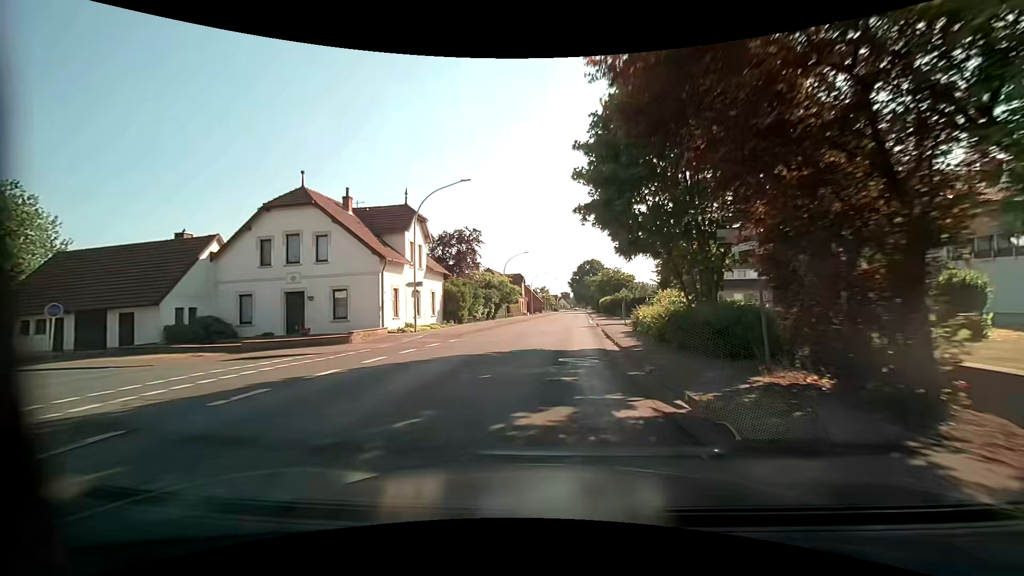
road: secondary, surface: asphalt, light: Day
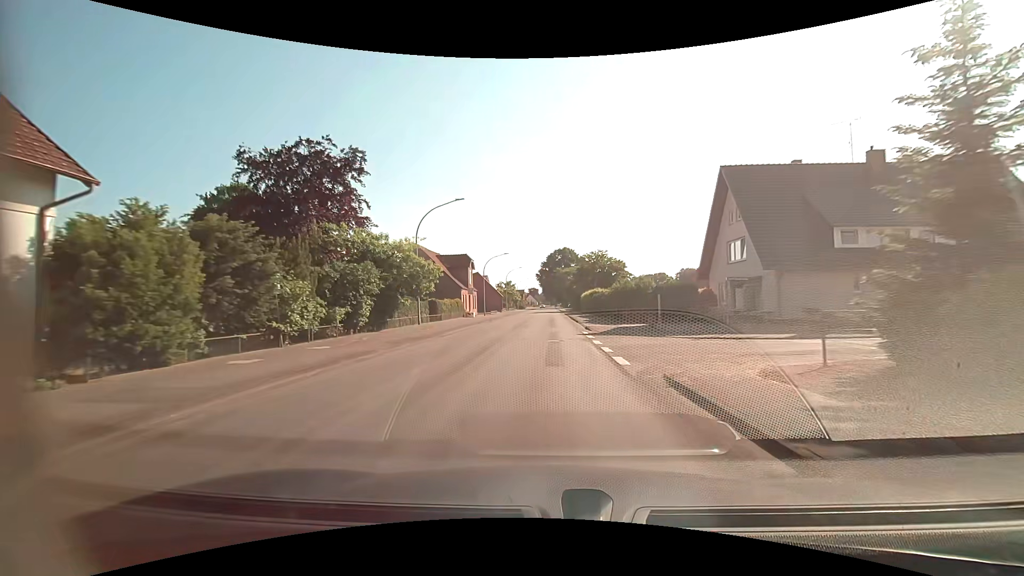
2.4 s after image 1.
(+1.3, +32.1) m; +4°
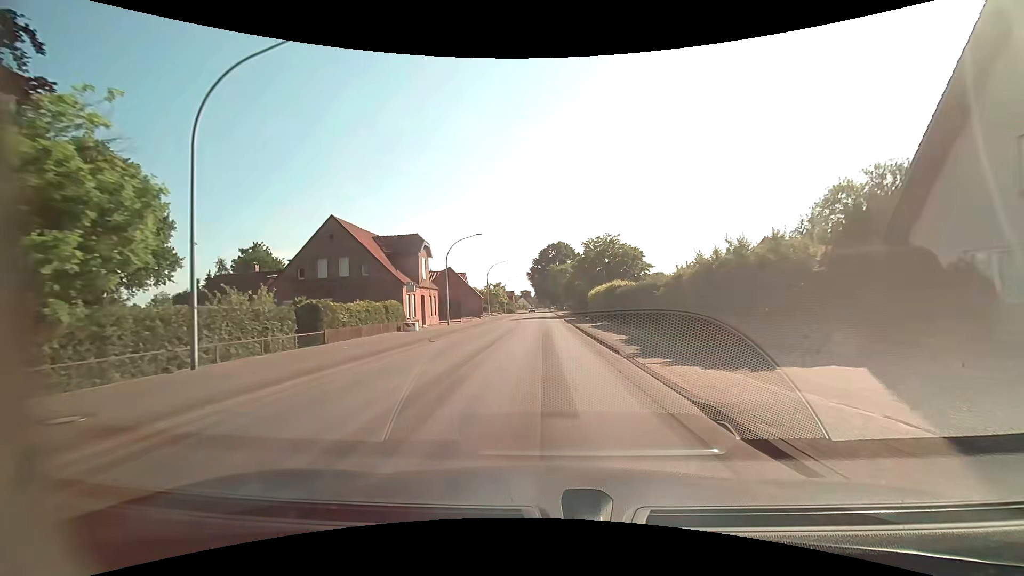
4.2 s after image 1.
(+0.2, +22.3) m; +1°
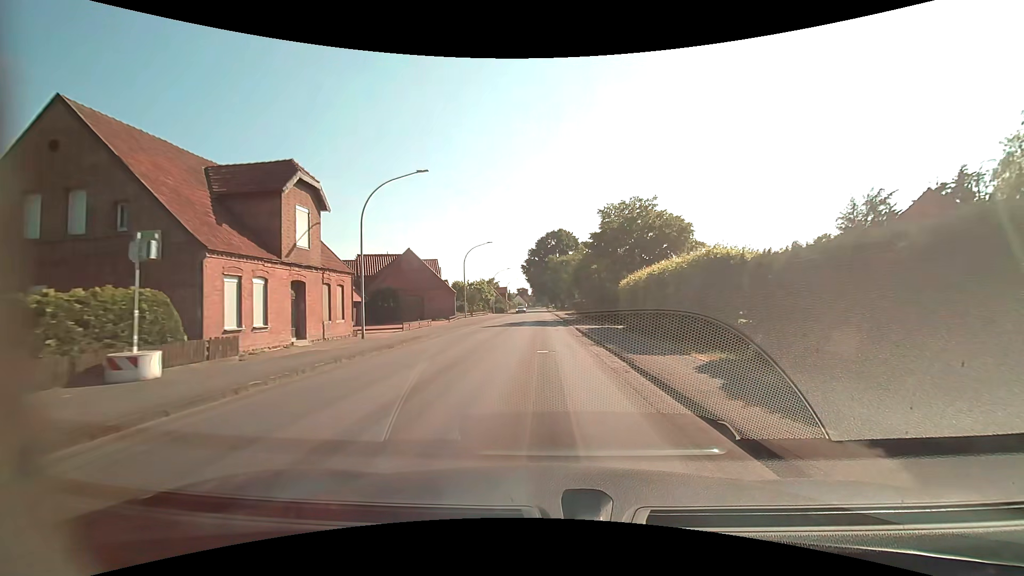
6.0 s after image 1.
(0.0, +22.6) m; 0°
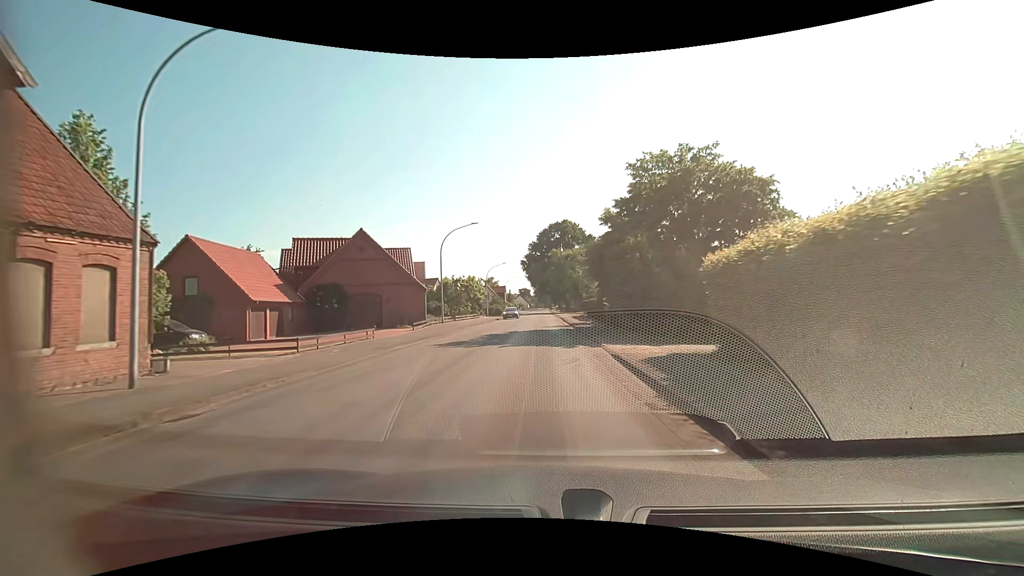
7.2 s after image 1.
(0.0, +15.0) m; -1°
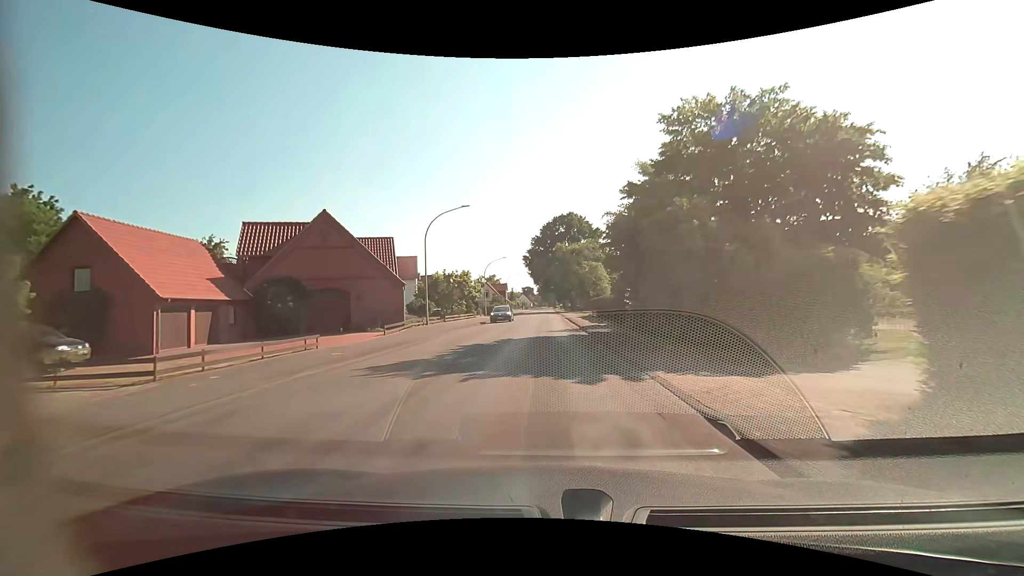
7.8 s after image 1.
(0.0, +7.5) m; 0°
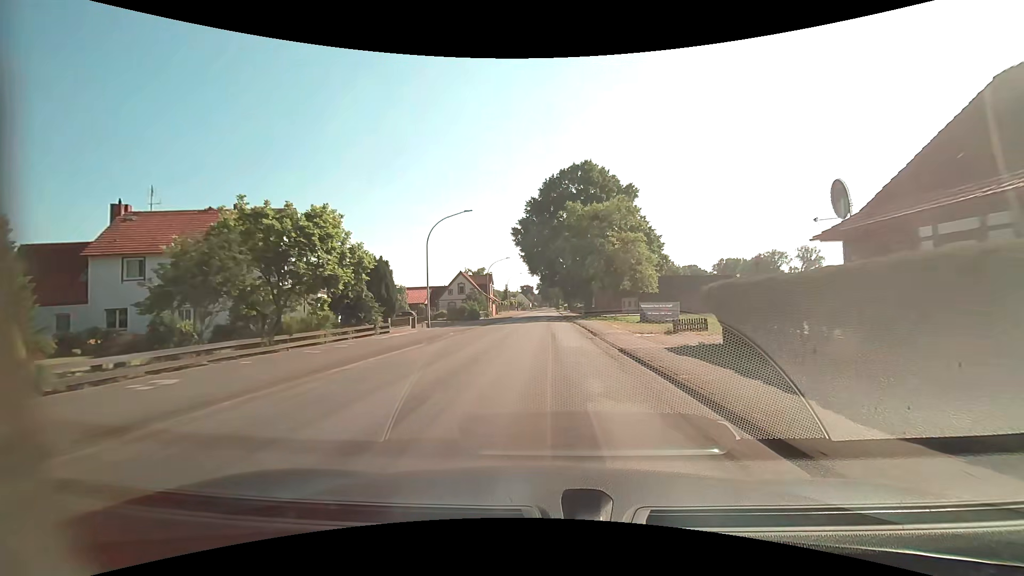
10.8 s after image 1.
(0.0, +38.1) m; 0°
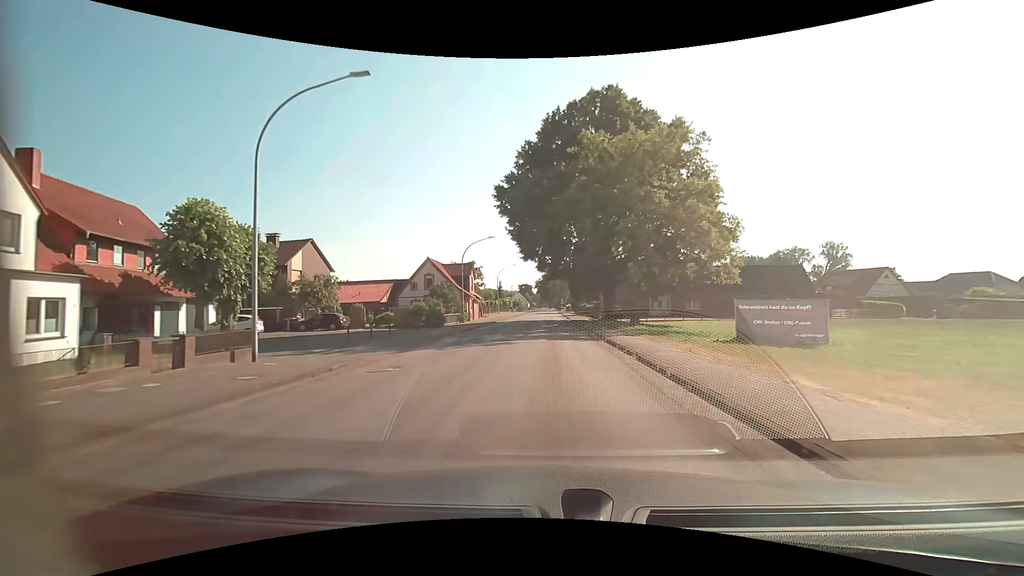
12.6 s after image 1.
(0.0, +23.2) m; 0°
(0, +10) (0, +20) (0, +30) (0, +40) (0, +50) (0, +60) (0, +70) (+1, +80) (+1, +90) (+1, +100) m
